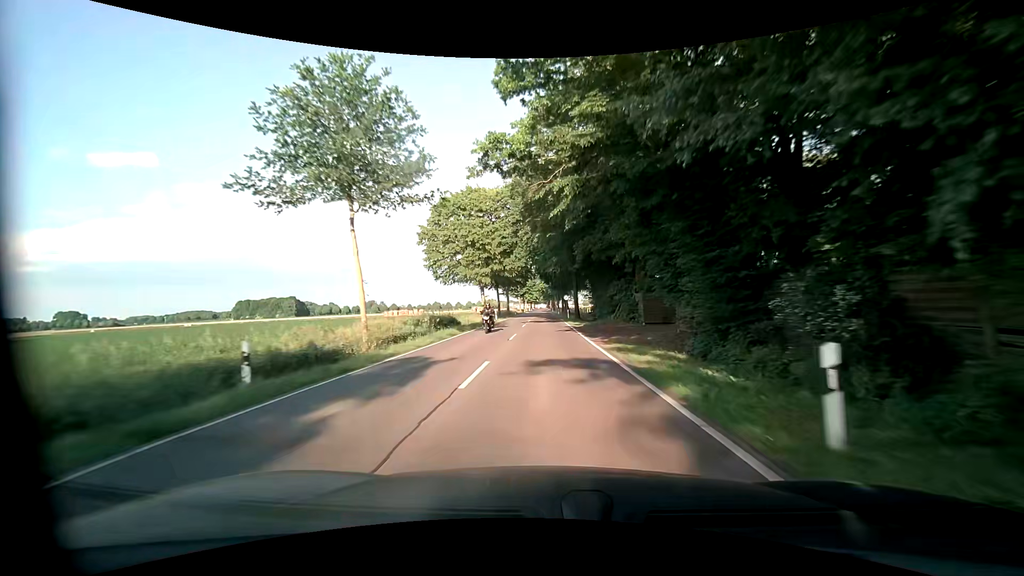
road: tertiary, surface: asphalt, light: Day
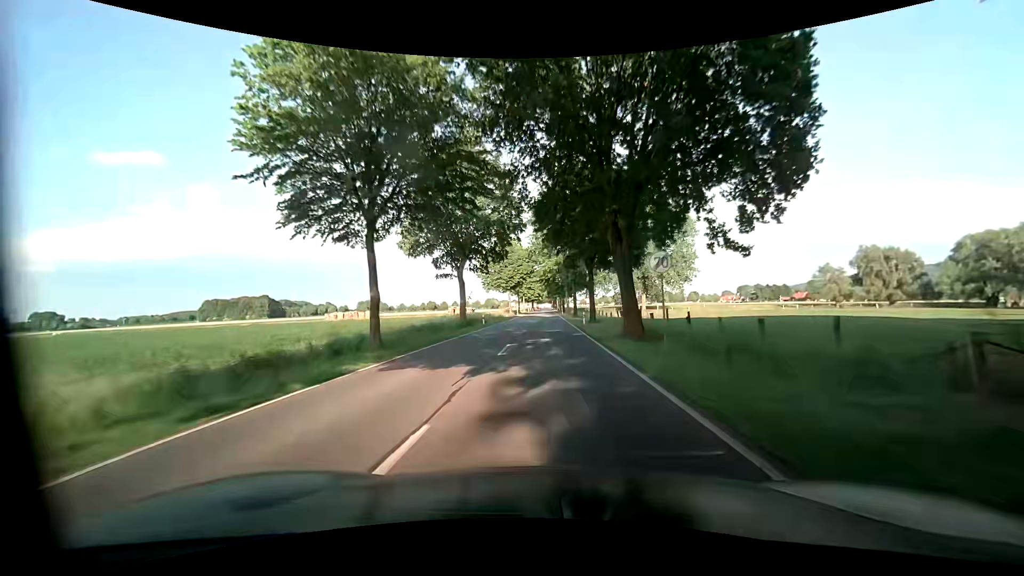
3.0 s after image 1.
(+0.1, +54.6) m; 0°
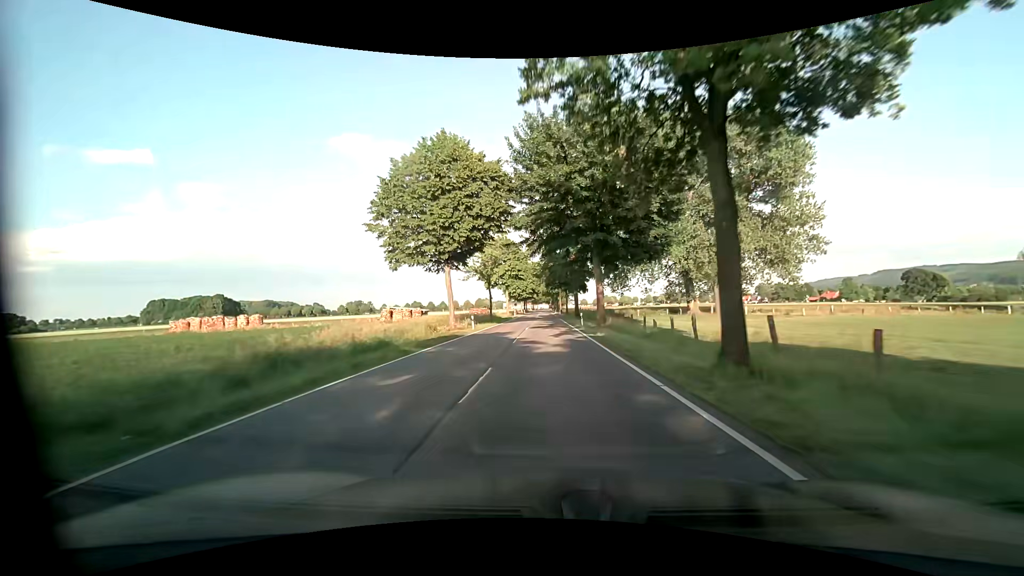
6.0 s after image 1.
(+0.3, +55.1) m; +1°
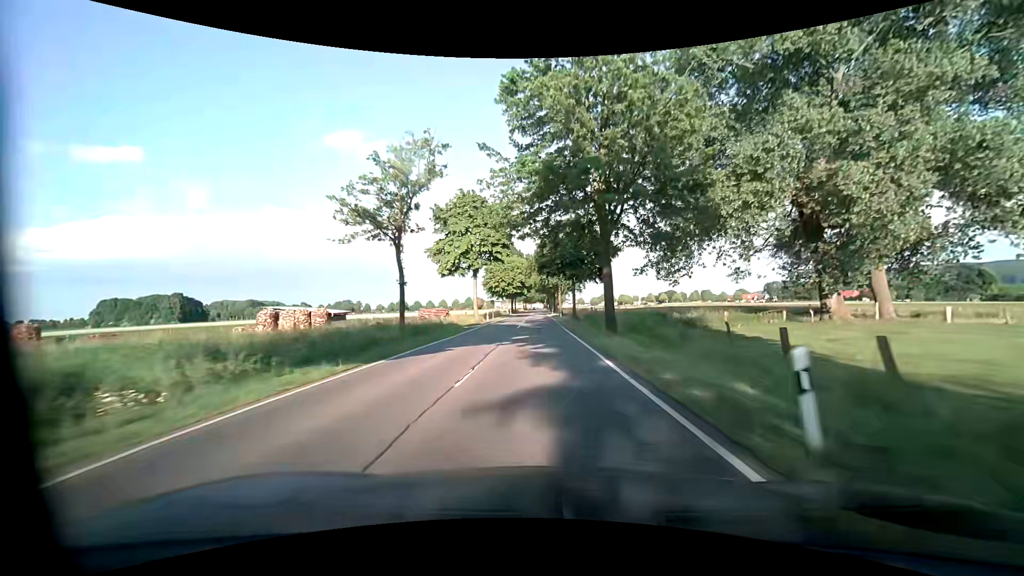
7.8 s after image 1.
(+0.2, +34.7) m; 0°
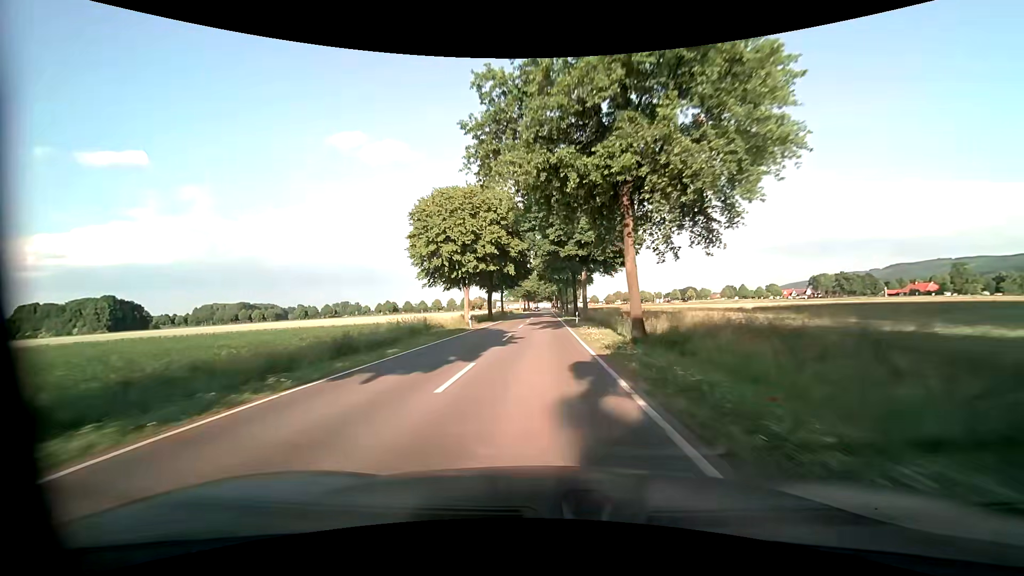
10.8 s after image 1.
(0.0, +61.0) m; 0°
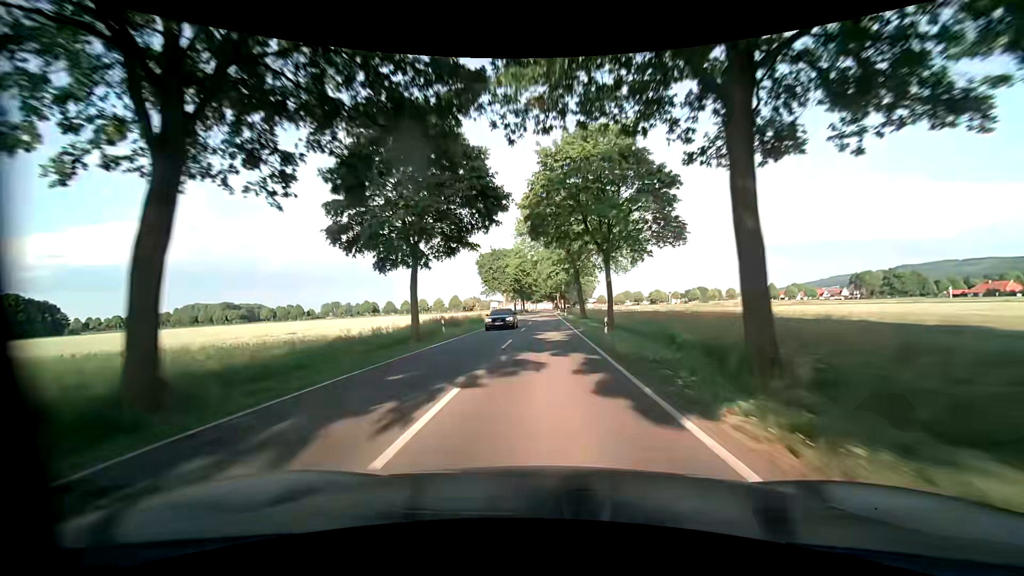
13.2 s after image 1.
(-0.2, +51.8) m; 0°
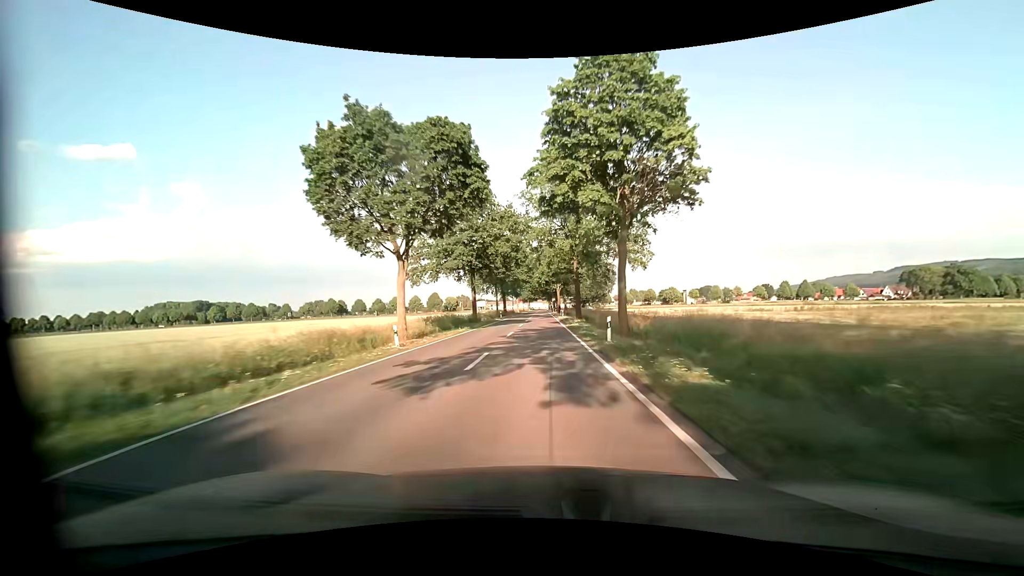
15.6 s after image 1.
(+0.4, +54.0) m; +1°
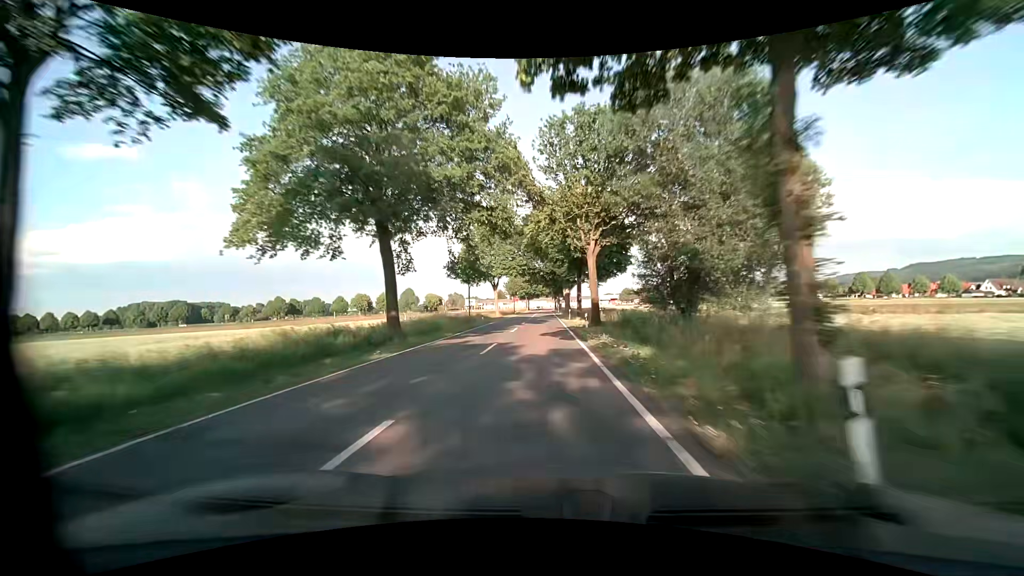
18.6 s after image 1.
(-0.1, +68.6) m; 0°
(0, +10) (0, +20) (0, +30) (0, +40) (-1, +50) (-1, +60) (-1, +70) (-1, +80) (0, +90) (0, +100) m
